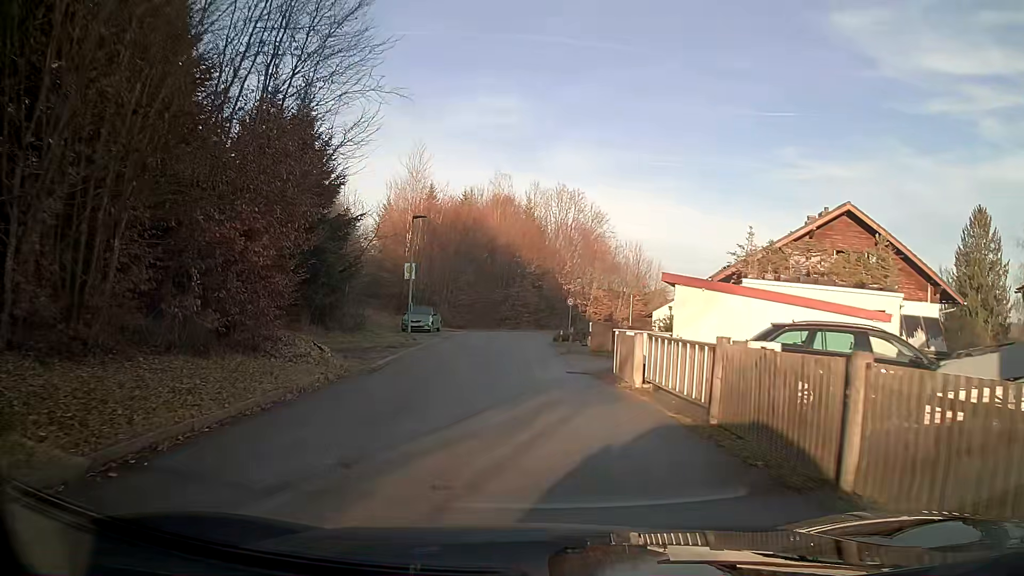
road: residential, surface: asphalt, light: Day
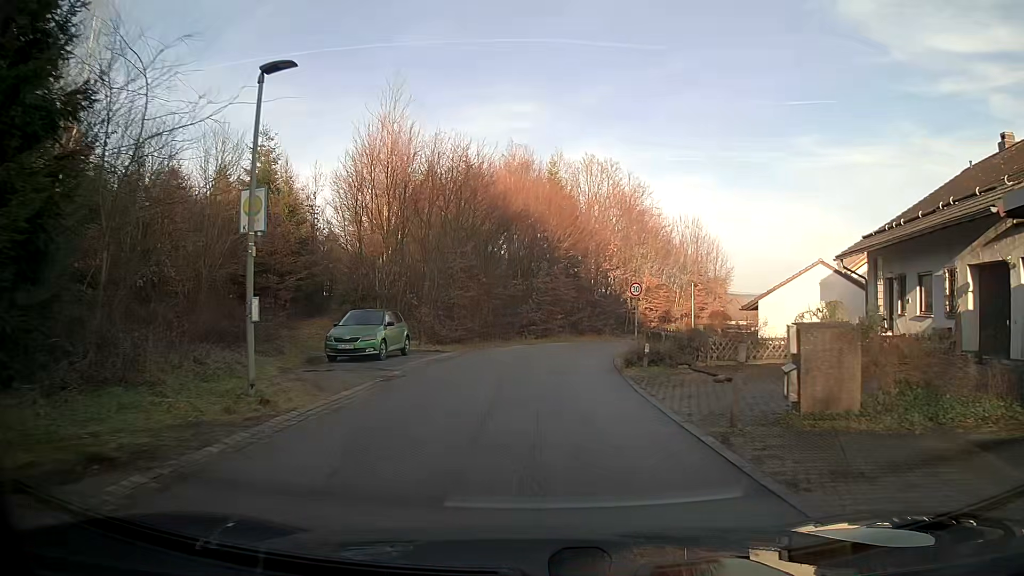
(-0.3, +18.4) m; -1°
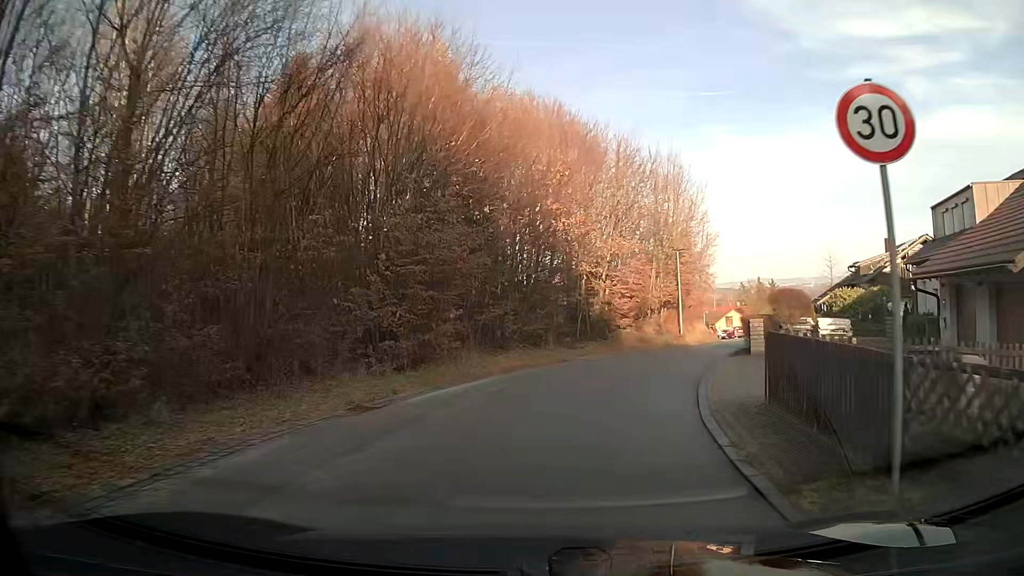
(+1.2, +23.4) m; +10°
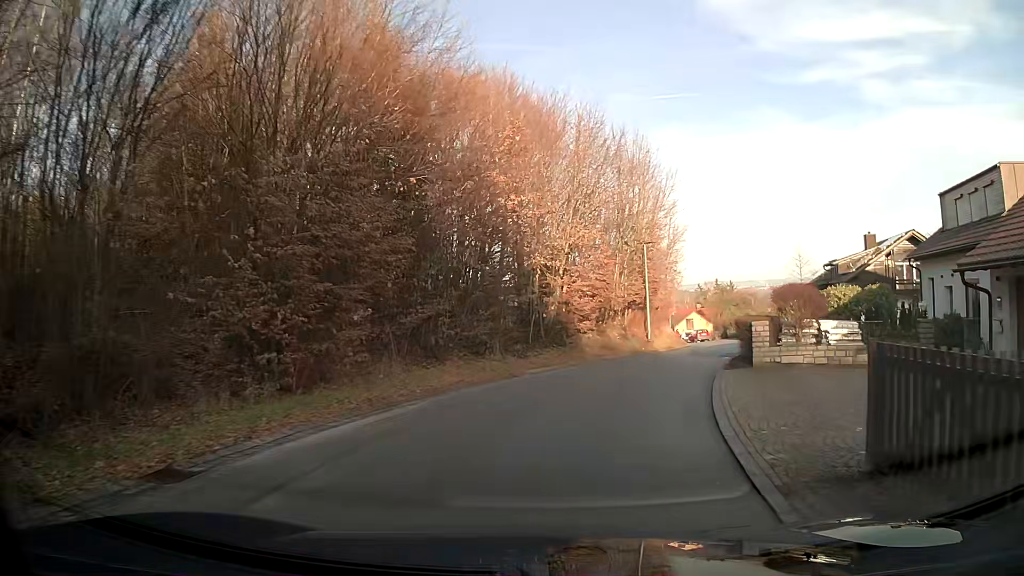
(+0.2, +4.6) m; +4°
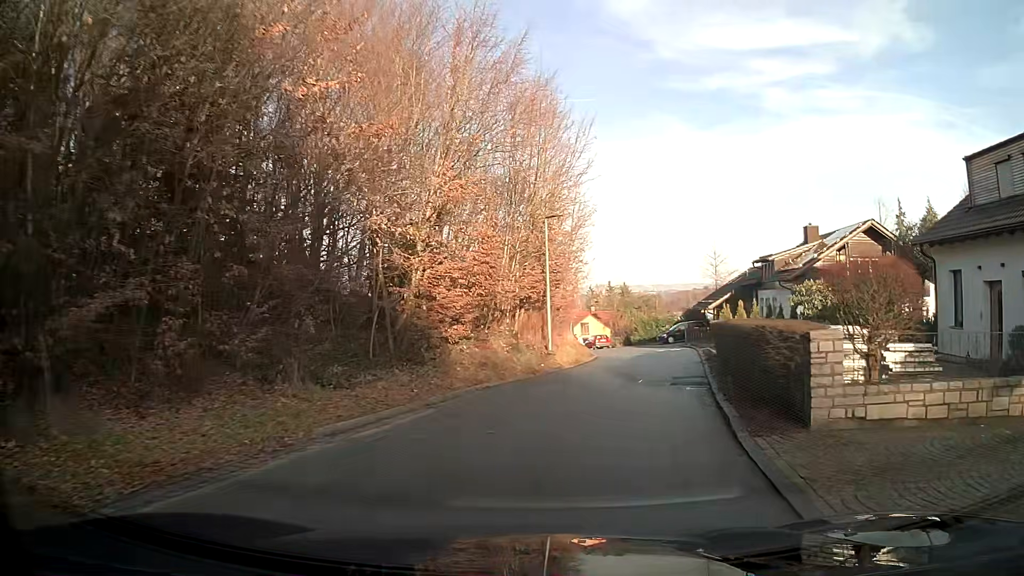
(+0.7, +9.0) m; +9°
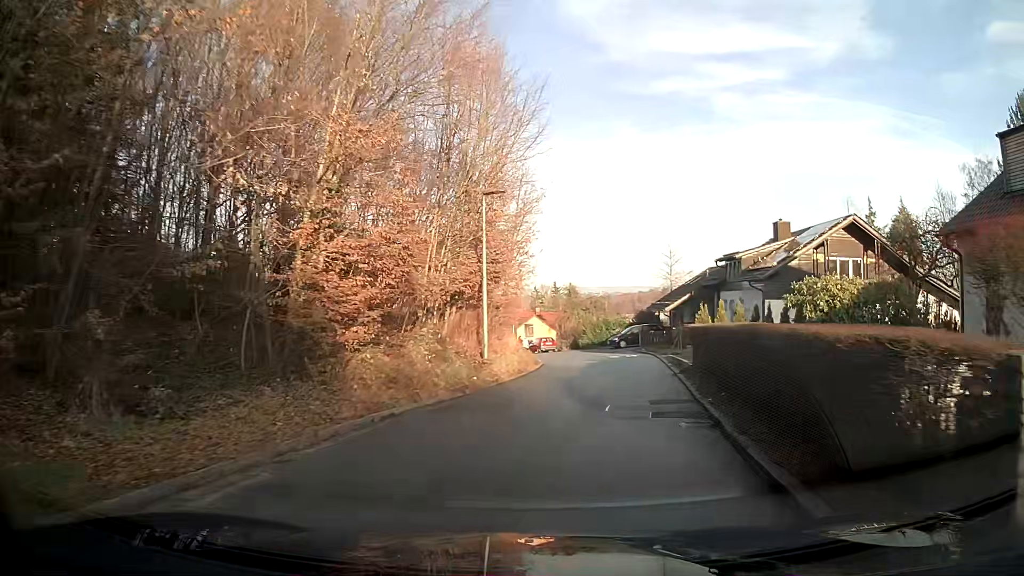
(+0.1, +4.4) m; +4°
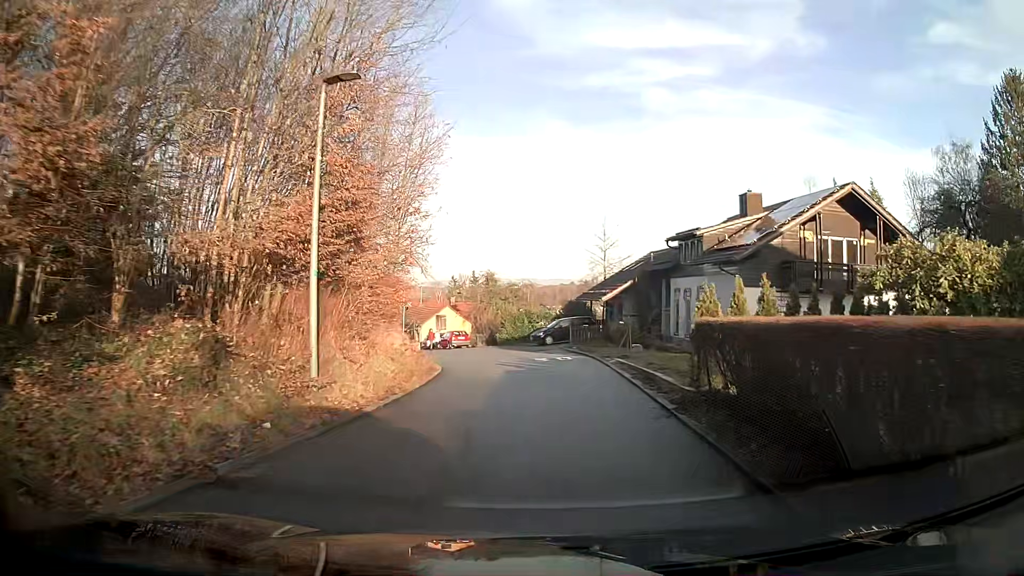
(+0.5, +8.4) m; +6°
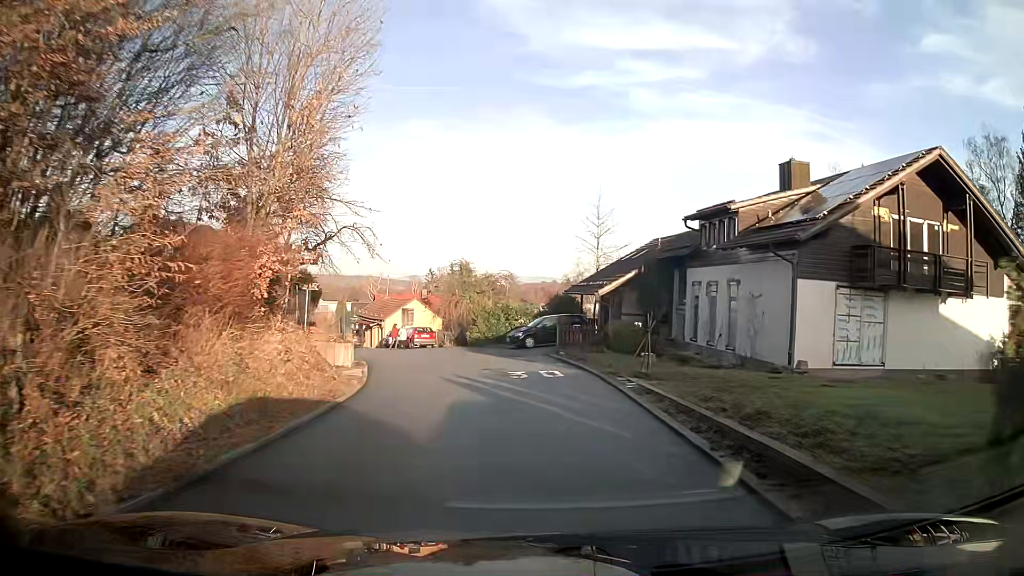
(+0.1, +8.2) m; +1°
(0, +10) (-1, +20) (-4, +29) (-9, +38) (-14, +47) (-18, +56) (-22, +65) (-26, +74) (-29, +84) (-31, +94) m
